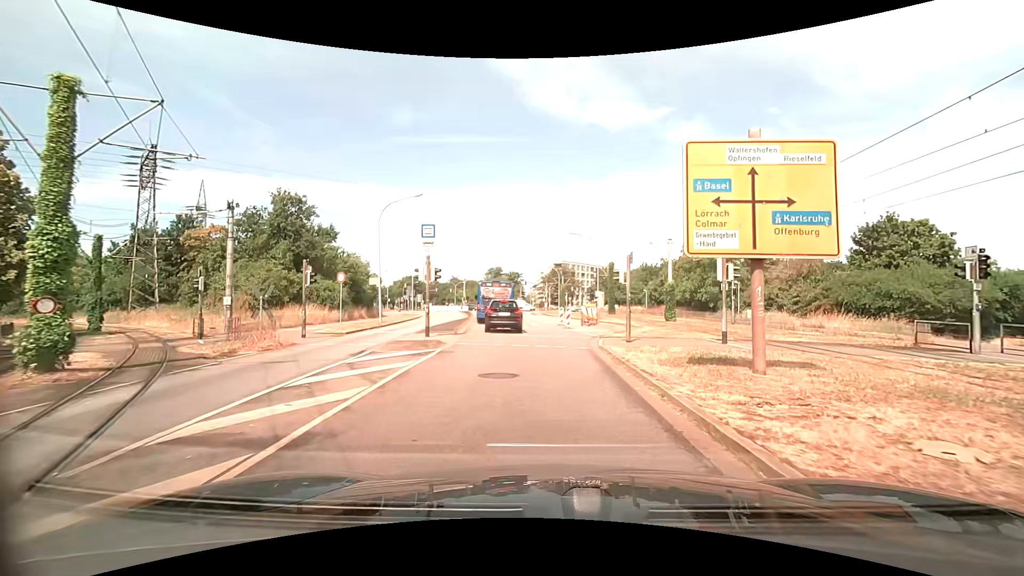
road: tertiary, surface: asphalt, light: Day
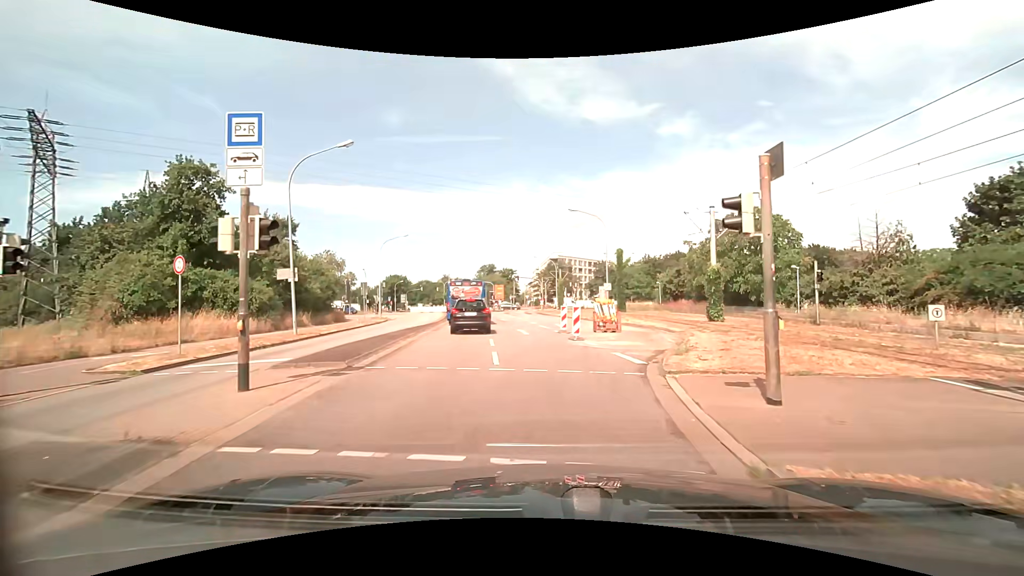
(+0.1, +12.2) m; +1°
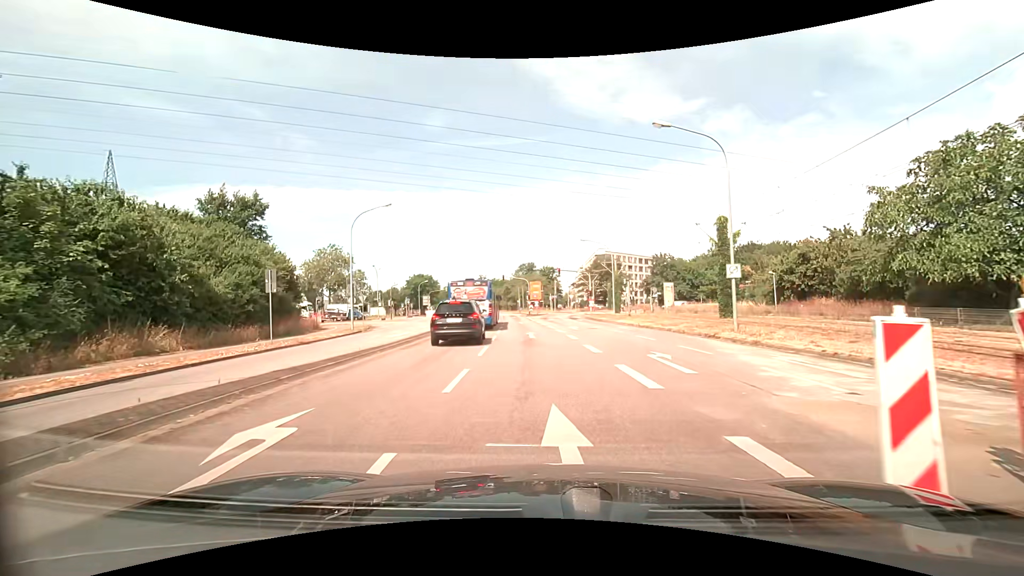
(-0.8, +20.4) m; -5°
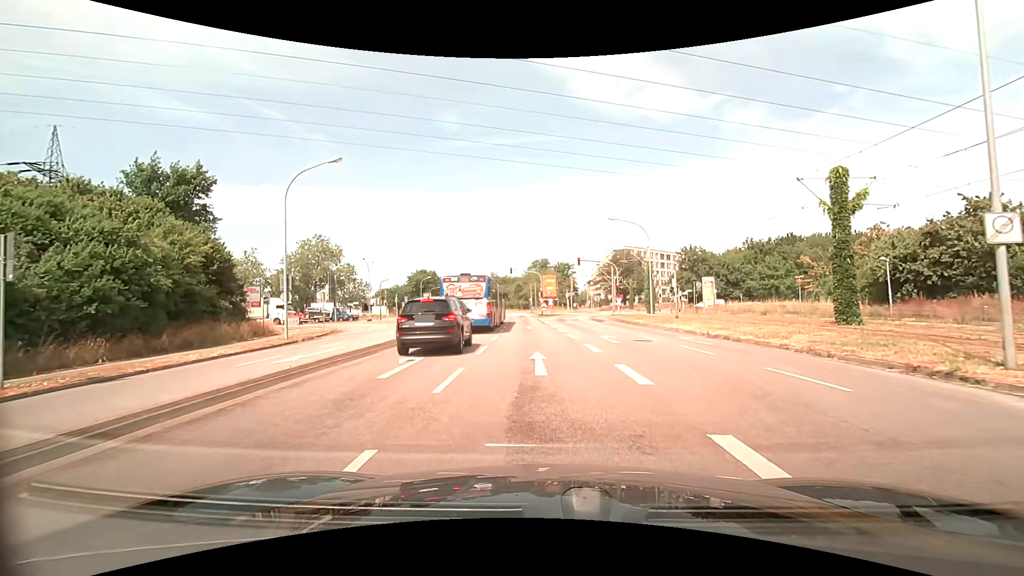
(-0.2, +12.2) m; -2°
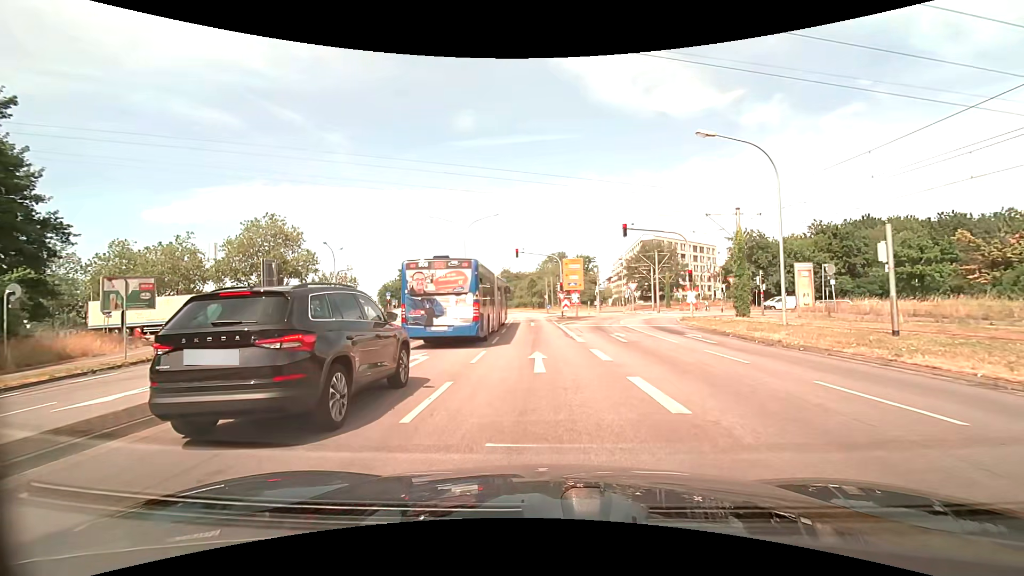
(-0.4, +20.1) m; -2°
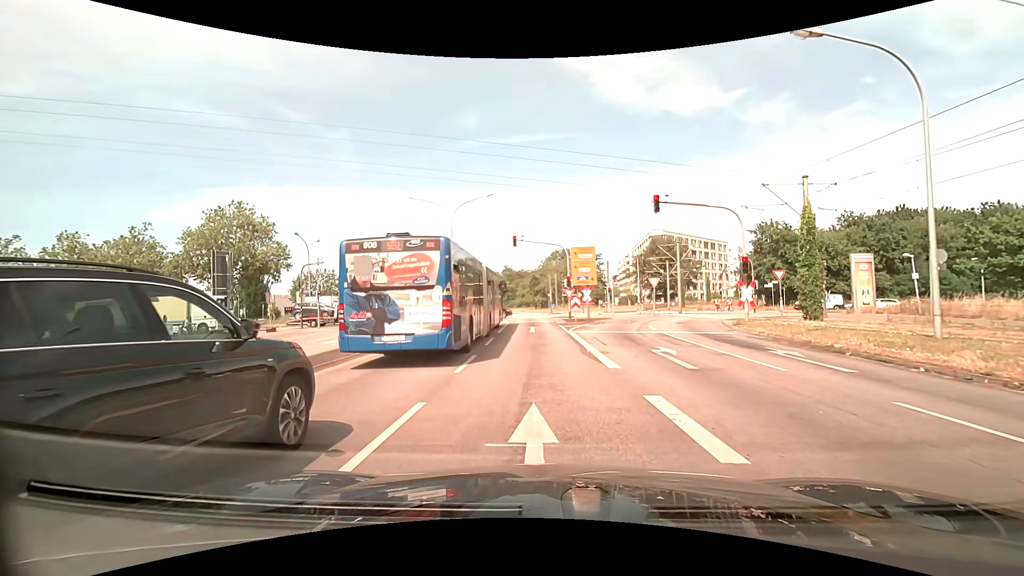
(0.0, +7.9) m; 0°
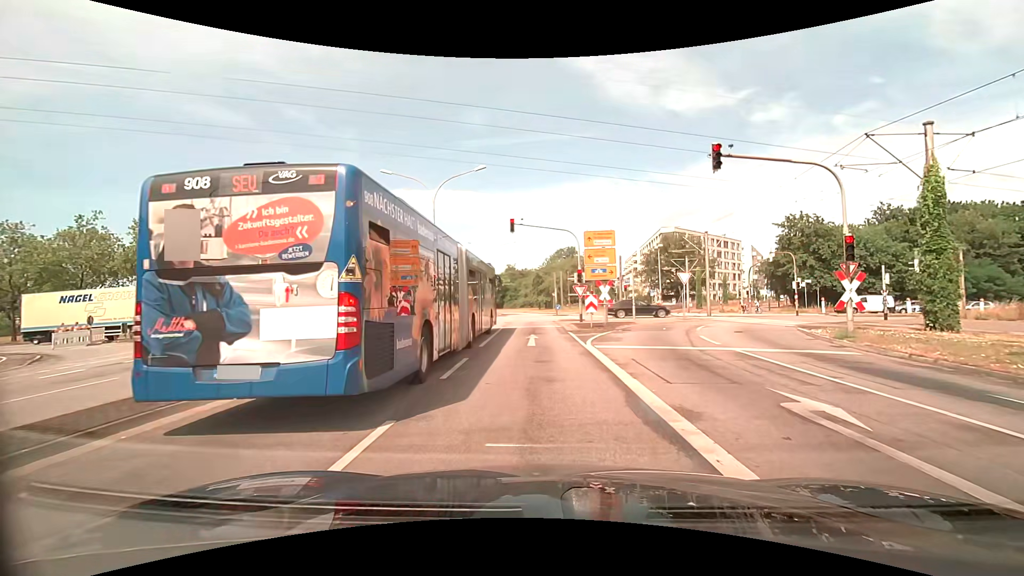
(0.0, +7.4) m; -1°
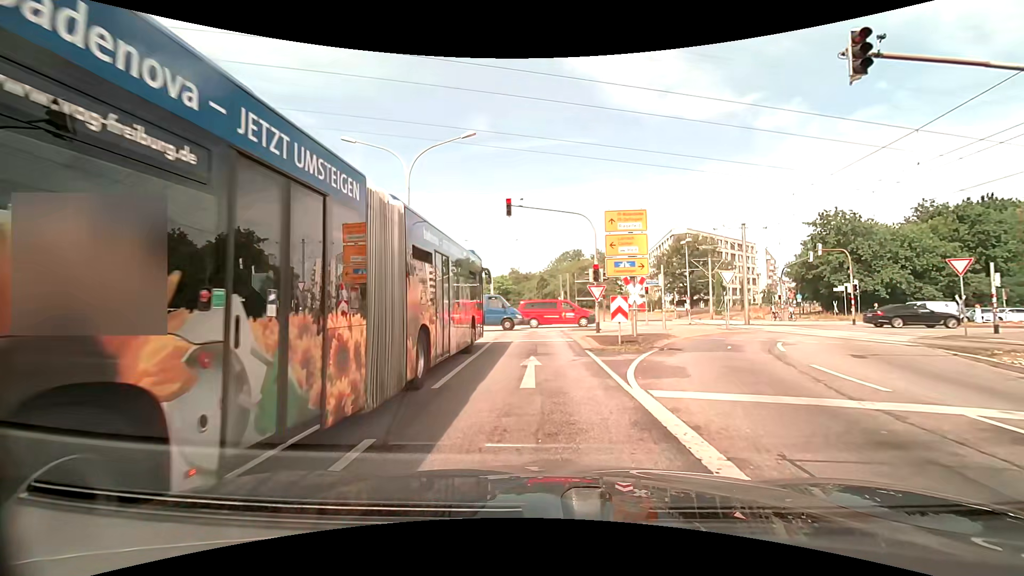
(0.0, +6.7) m; 0°
